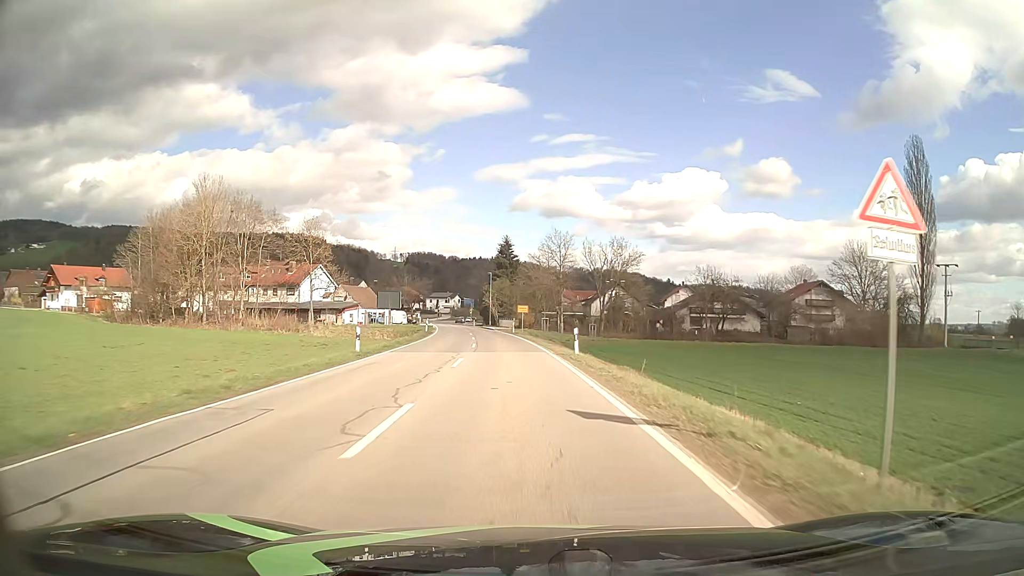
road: secondary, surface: asphalt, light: Day
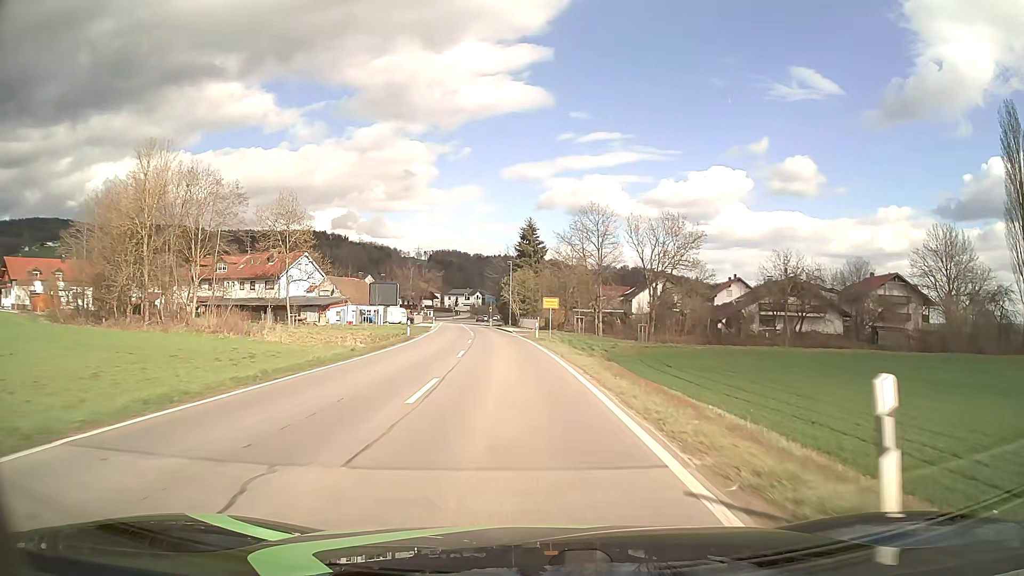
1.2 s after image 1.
(-0.4, +20.4) m; -2°
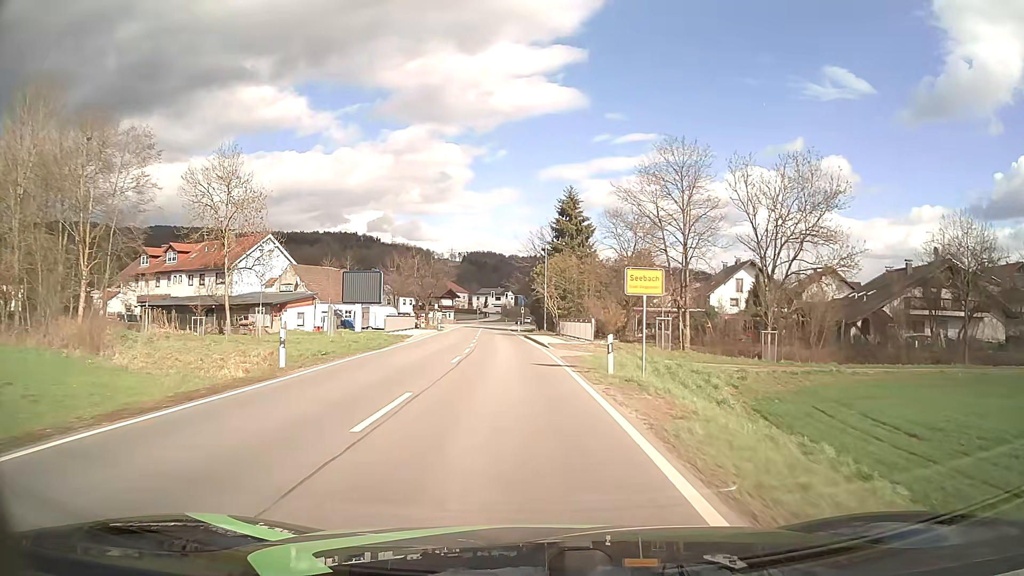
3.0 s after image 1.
(-0.6, +26.3) m; -3°
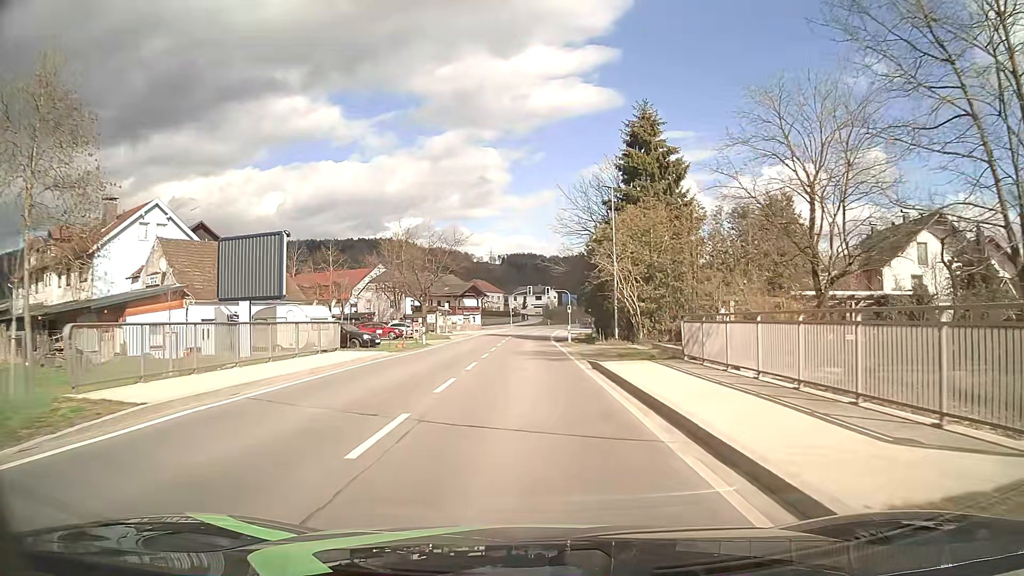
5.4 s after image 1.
(-1.0, +31.4) m; -3°
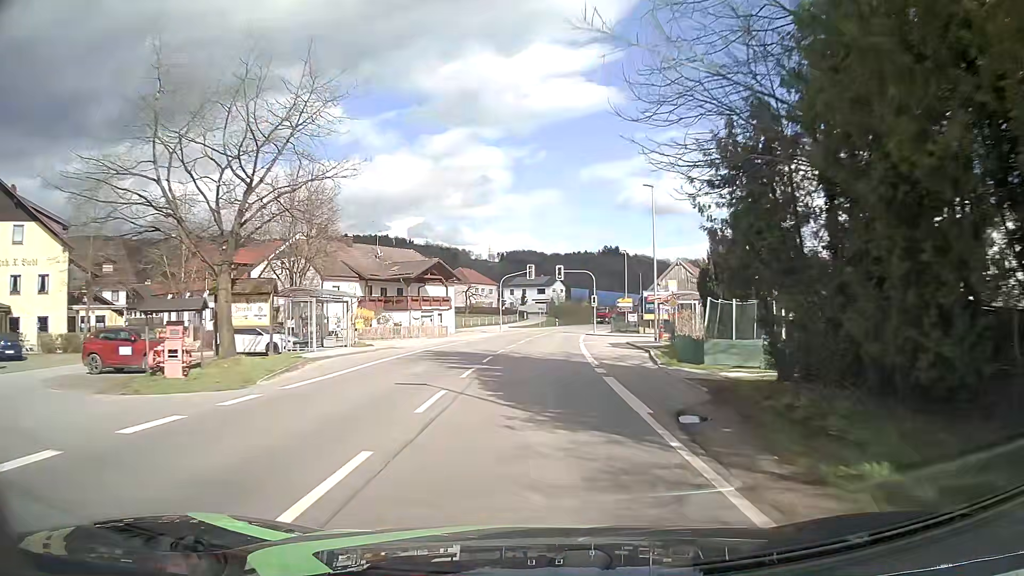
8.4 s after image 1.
(-0.4, +39.2) m; 0°
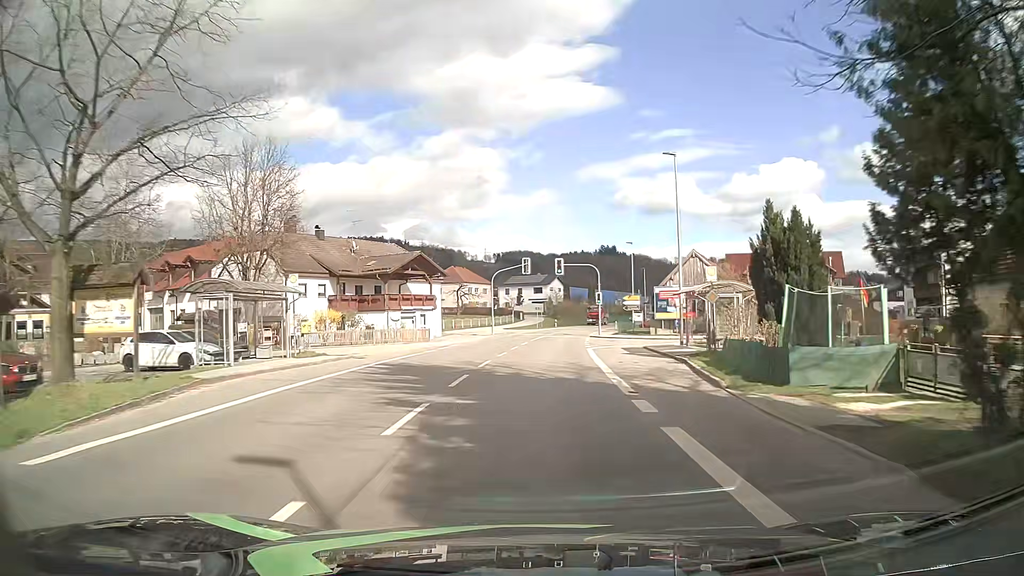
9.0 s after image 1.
(0.0, +7.9) m; +1°
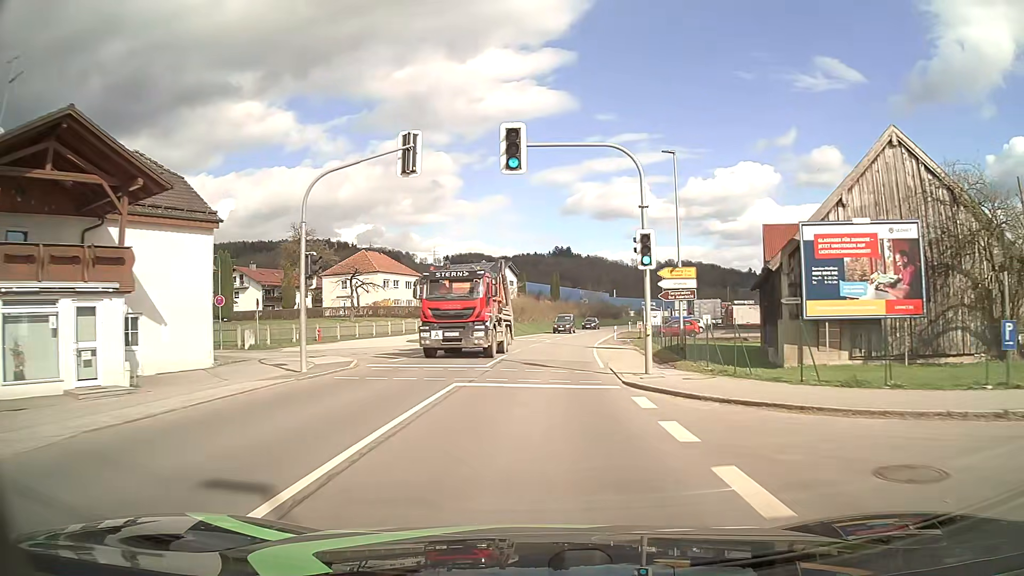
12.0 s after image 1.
(+1.0, +39.7) m; +4°
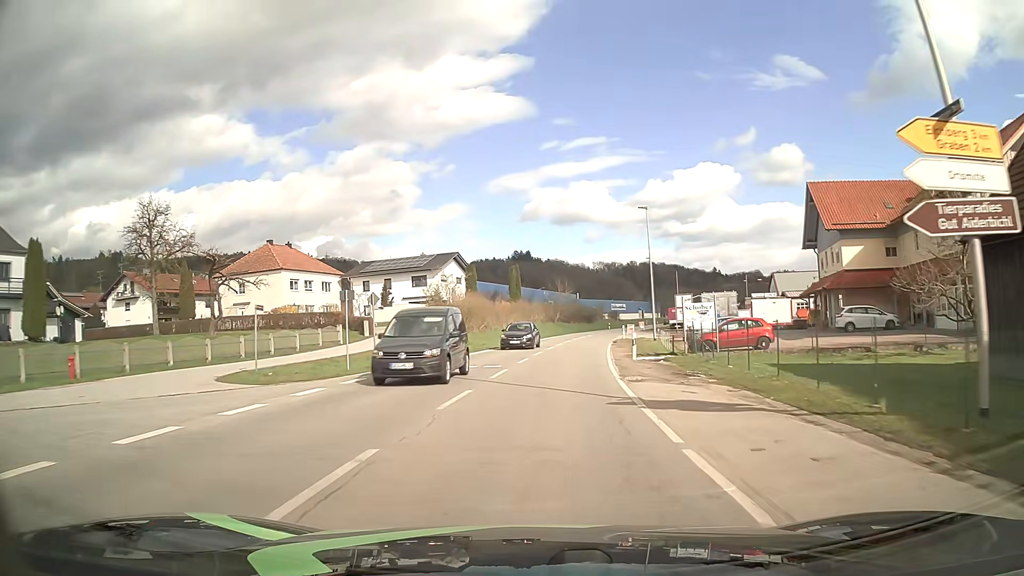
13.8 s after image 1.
(+0.5, +23.7) m; +3°
(0, +10) (+1, +20) (+2, +30) (+3, +40) (+4, +50) (+6, +60) (+7, +70) (+9, +79) (+12, +89) (+14, +99) m
